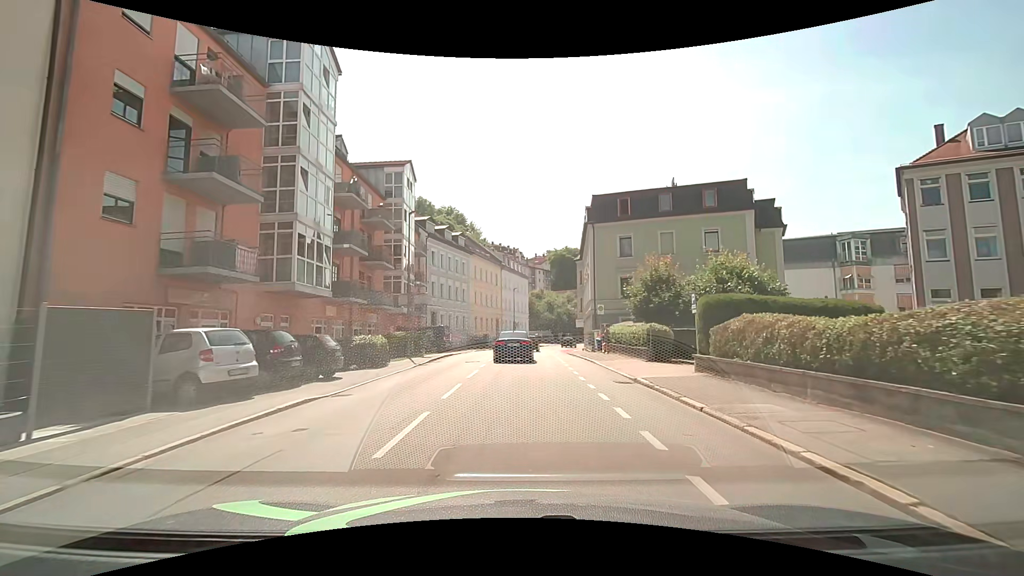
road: tertiary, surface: asphalt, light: Day
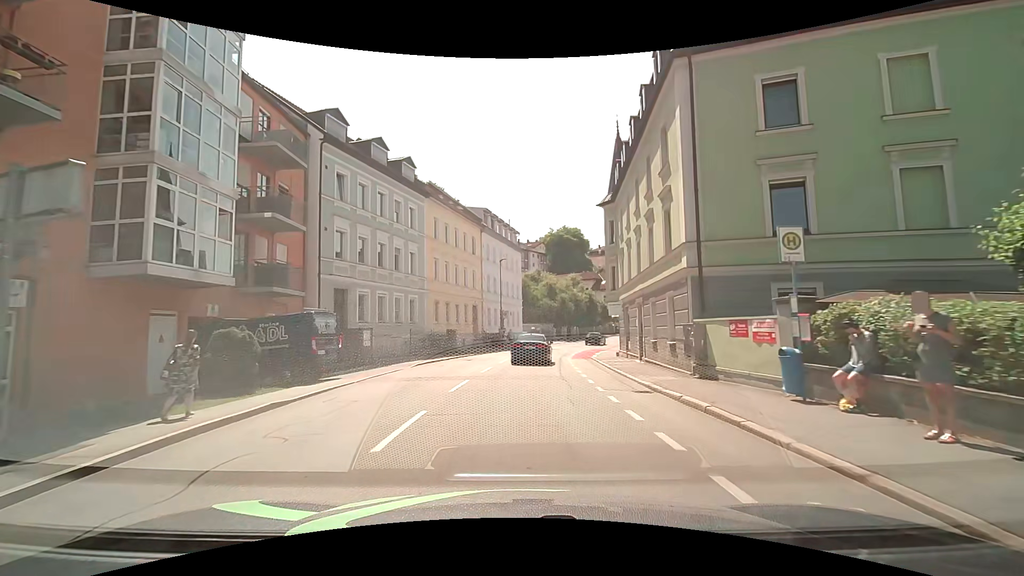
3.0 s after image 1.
(+0.3, +24.2) m; +1°
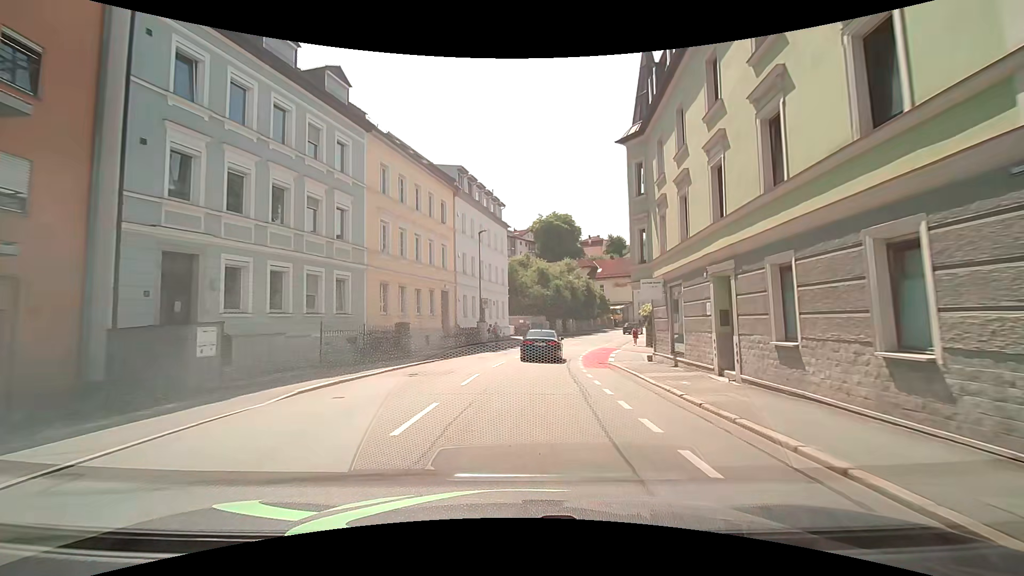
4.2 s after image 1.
(+0.1, +11.2) m; +1°
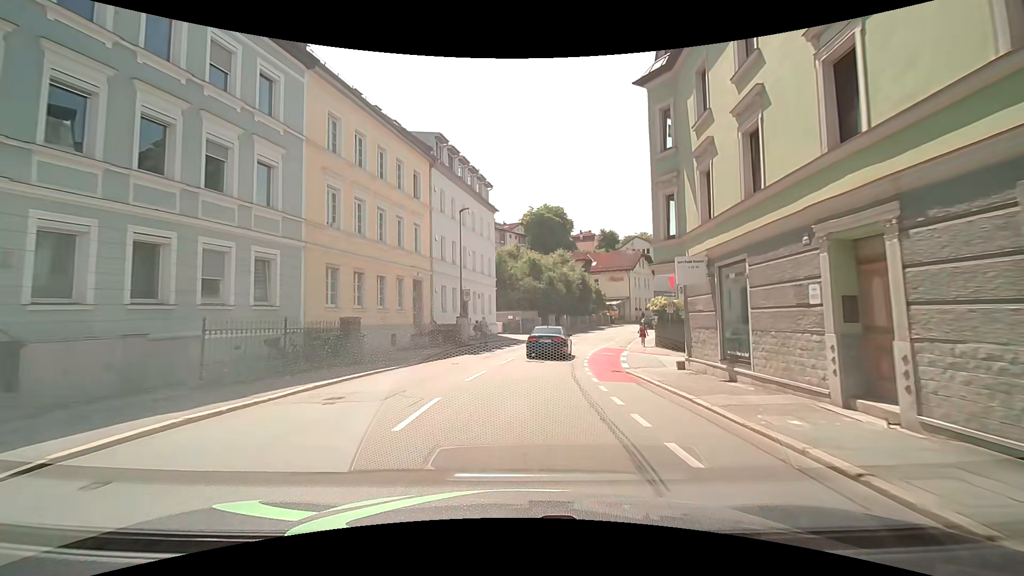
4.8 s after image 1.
(+0.1, +5.7) m; +4°
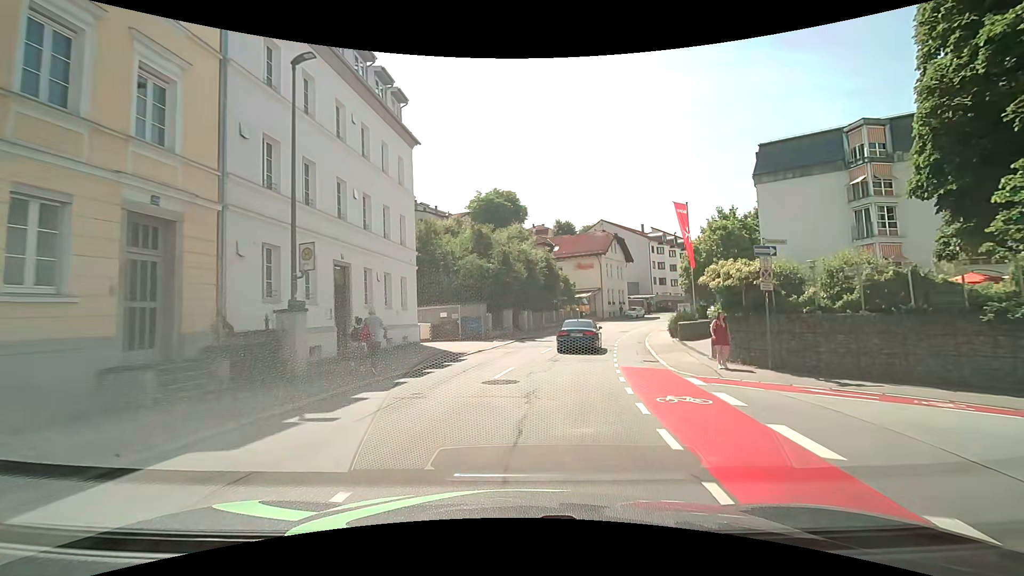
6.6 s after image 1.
(+0.1, +17.1) m; +4°
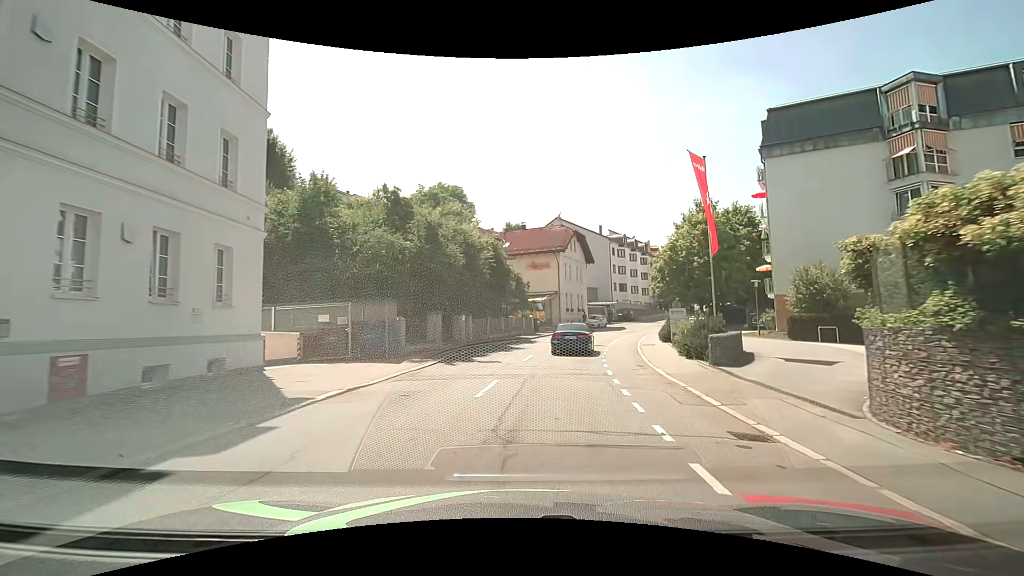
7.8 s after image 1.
(+0.2, +11.2) m; +5°
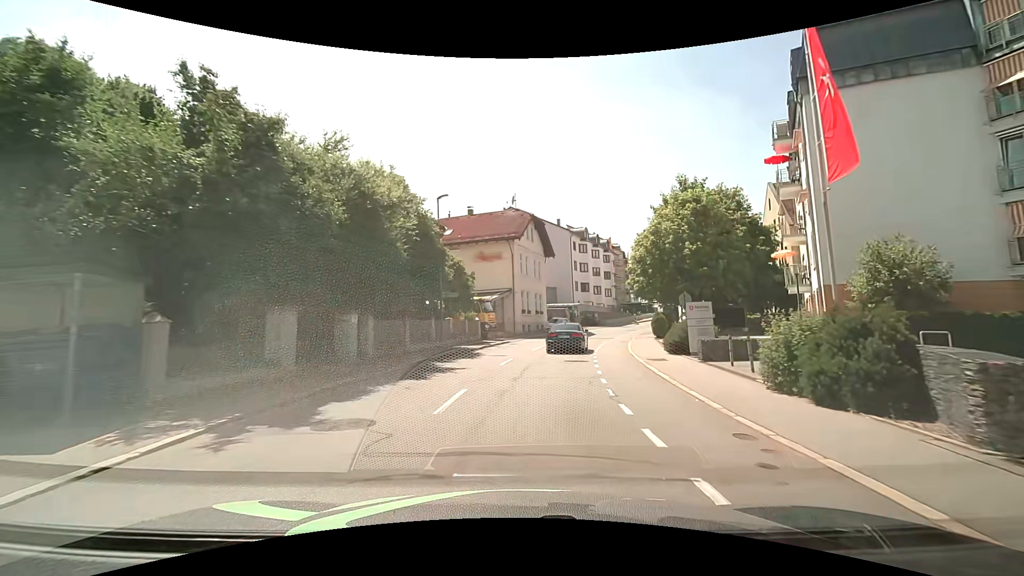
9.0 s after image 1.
(+0.5, +10.9) m; +5°
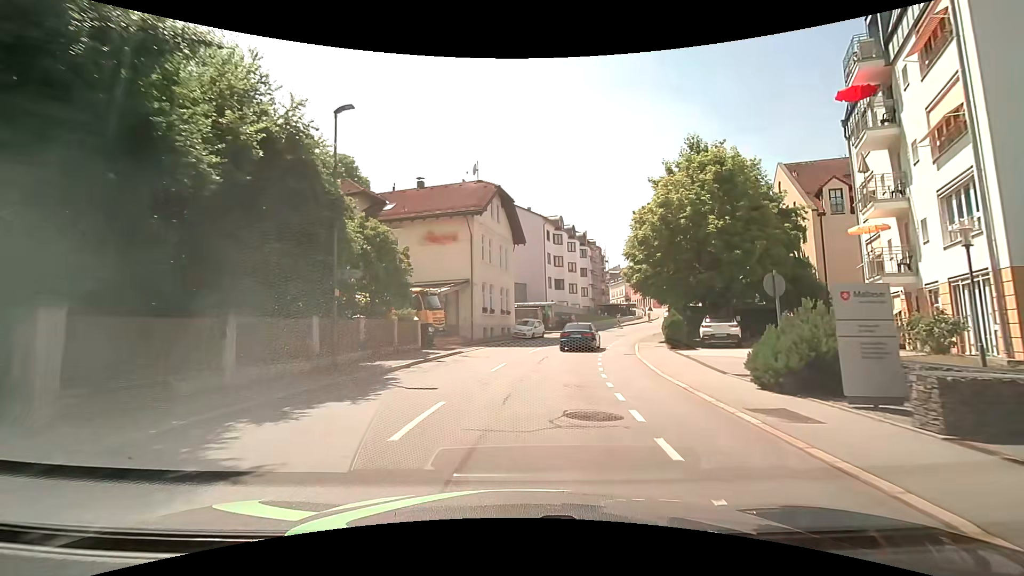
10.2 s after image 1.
(+0.5, +10.6) m; +4°
(0, +10) (+2, +20) (+4, +30) (+7, +39) (+11, +48) (+16, +57) (+22, +65) (+26, +74) (+29, +84) (+30, +93) m
